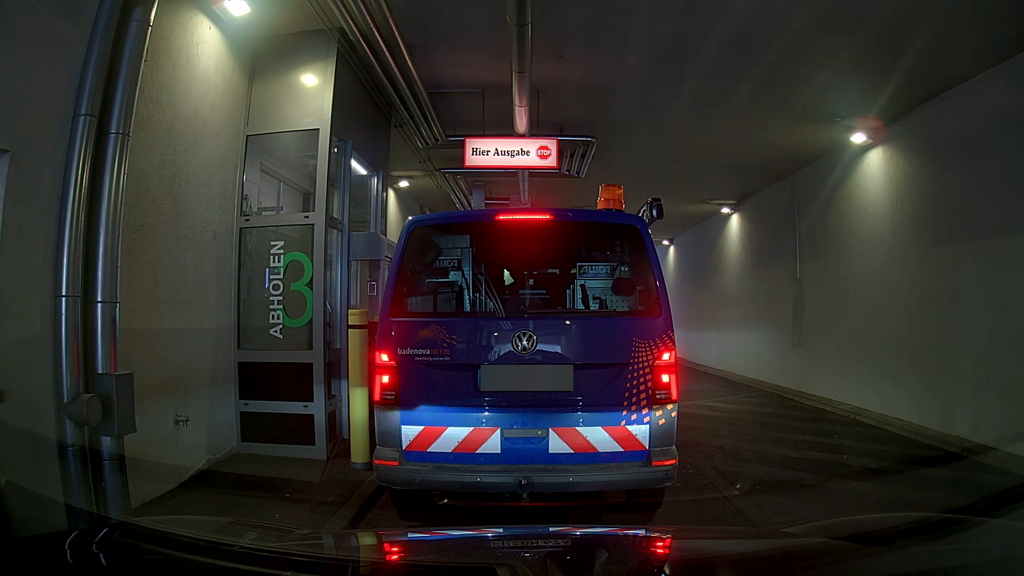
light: Day
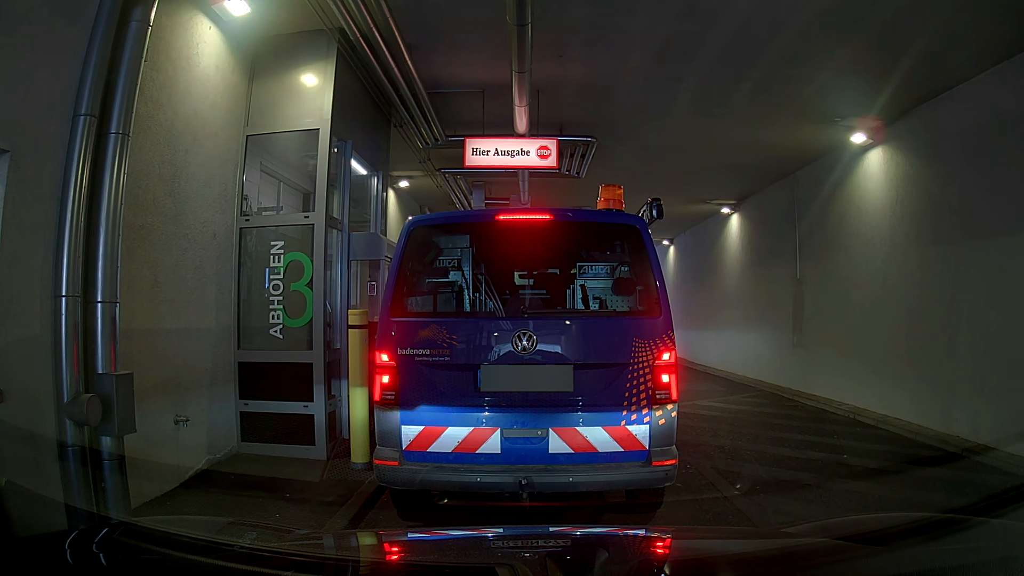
(0.0, 0.0) m; 0°
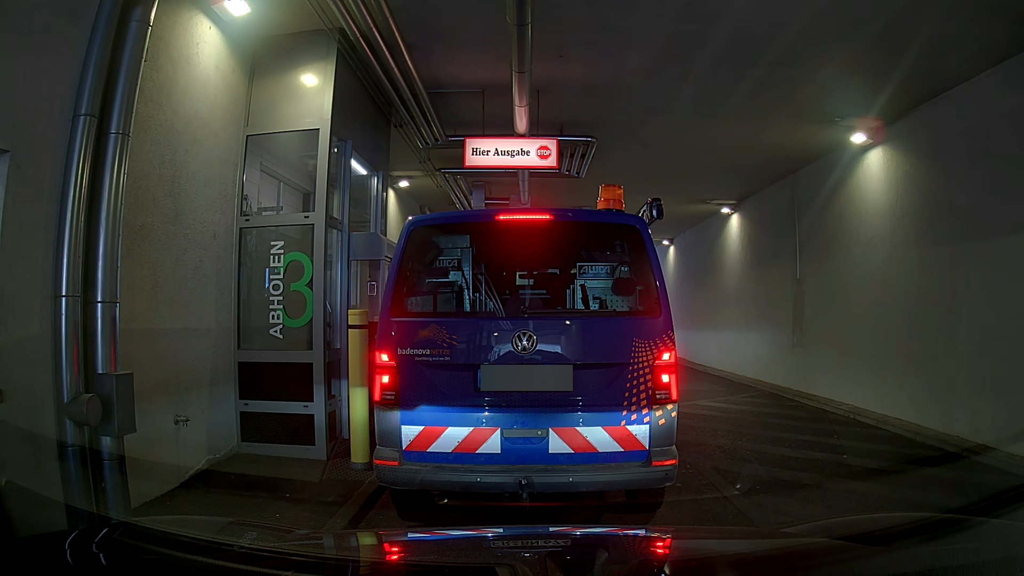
(0.0, 0.0) m; 0°
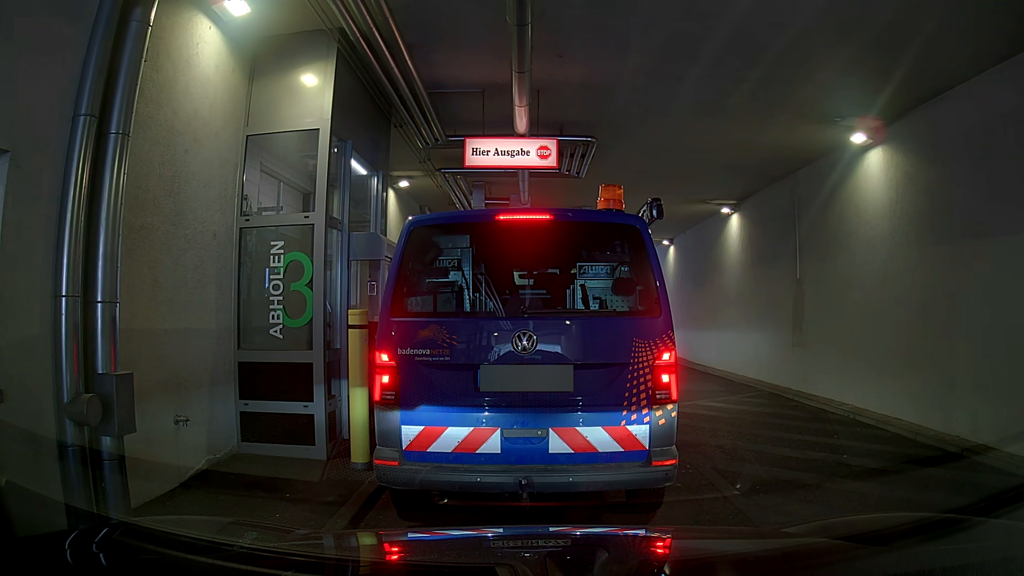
(0.0, 0.0) m; 0°
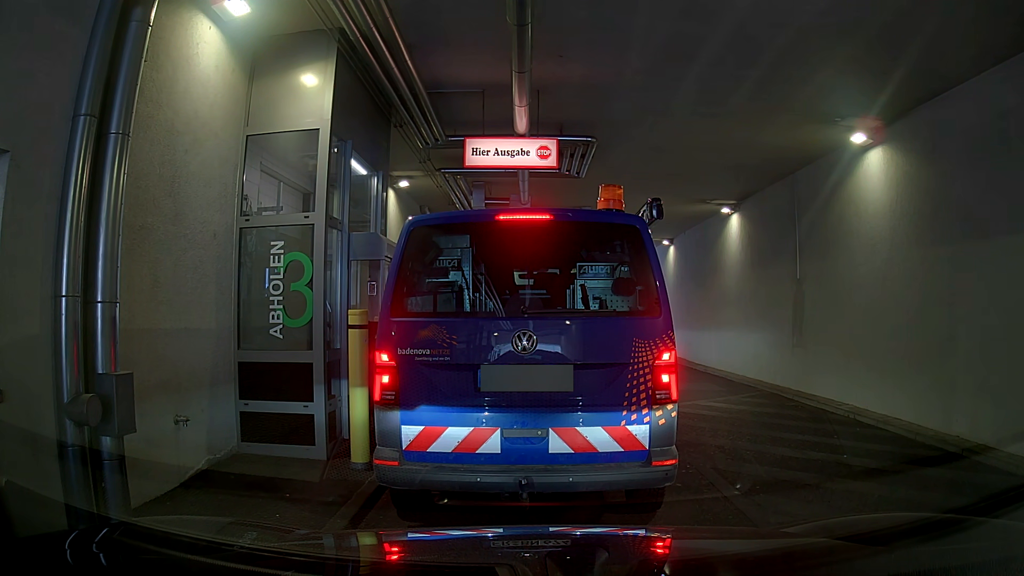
(0.0, 0.0) m; 0°
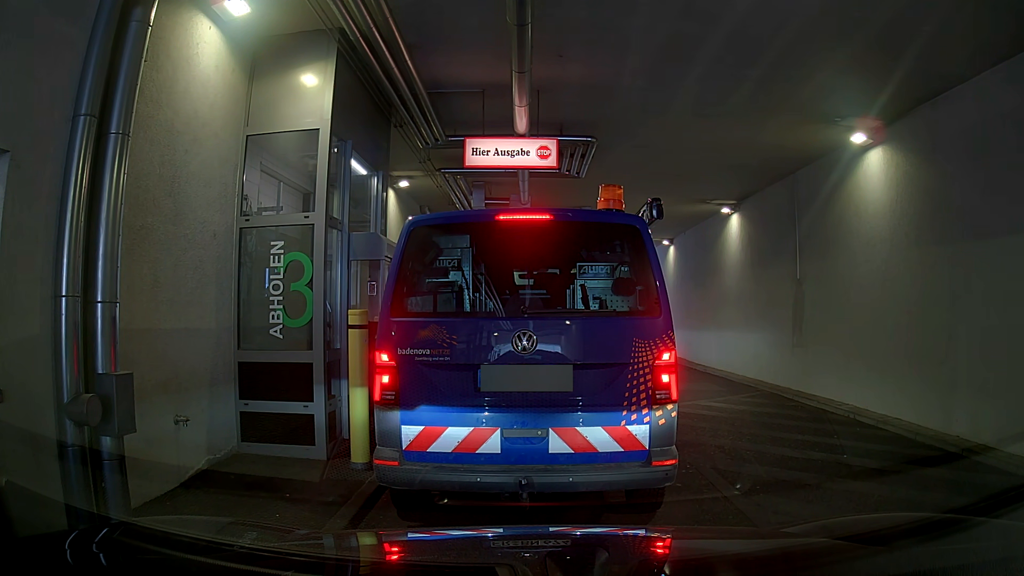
(0.0, 0.0) m; 0°
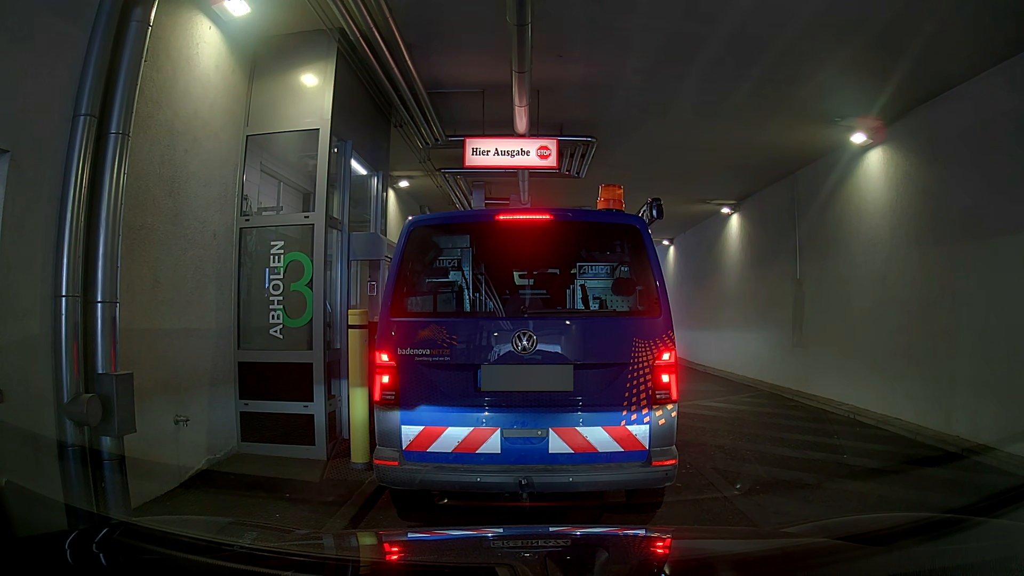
(0.0, 0.0) m; 0°
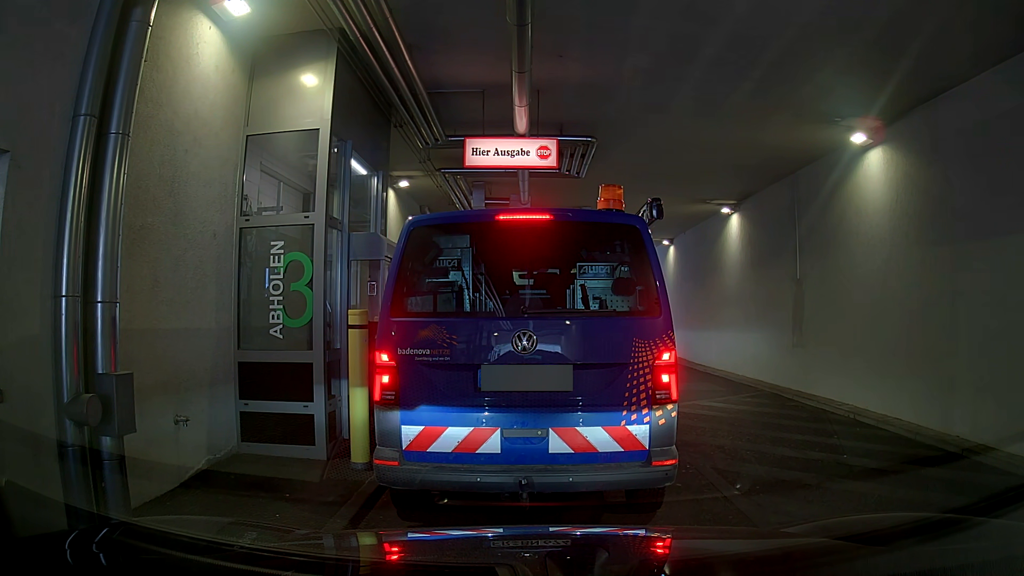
(0.0, 0.0) m; 0°
